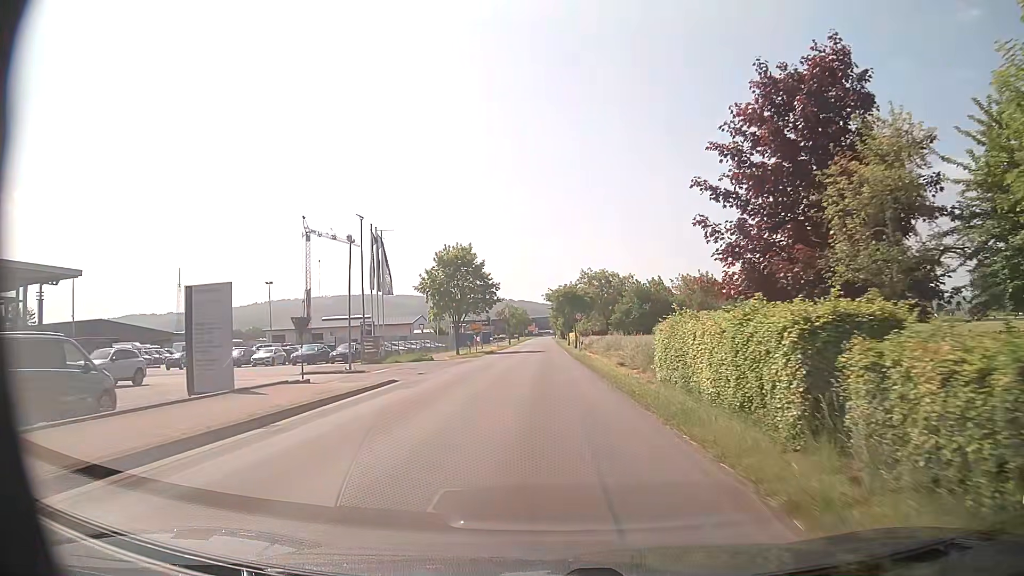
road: unclassified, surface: asphalt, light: Day
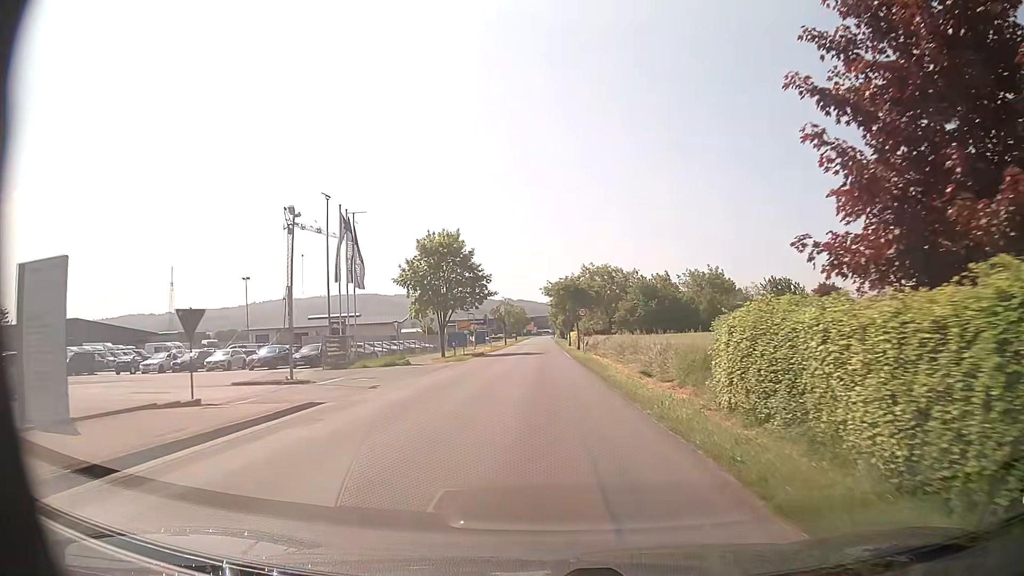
(0.0, +7.7) m; 0°
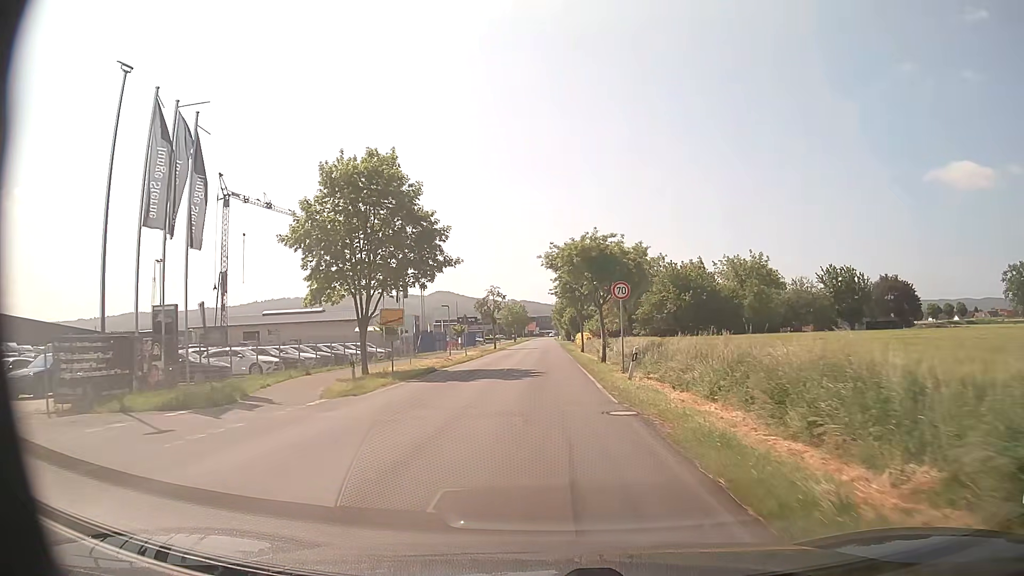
(-0.1, +23.0) m; 0°
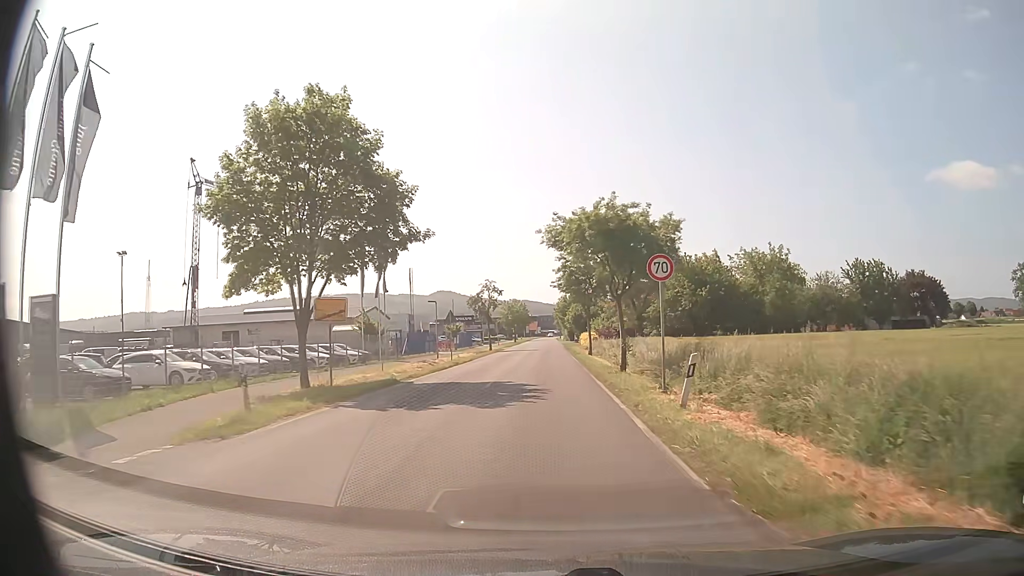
(0.0, +7.7) m; 0°
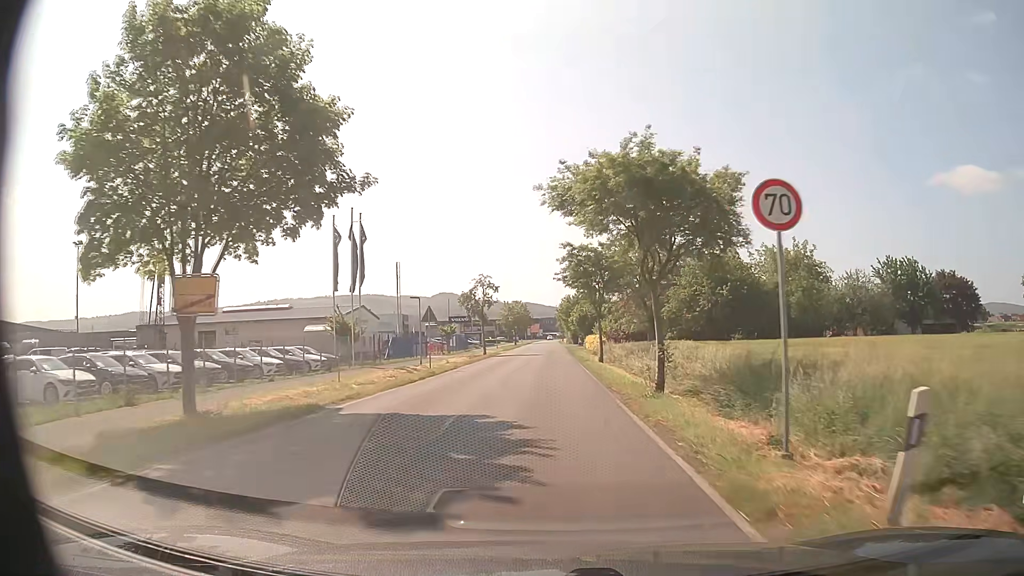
(0.0, +7.7) m; 0°
